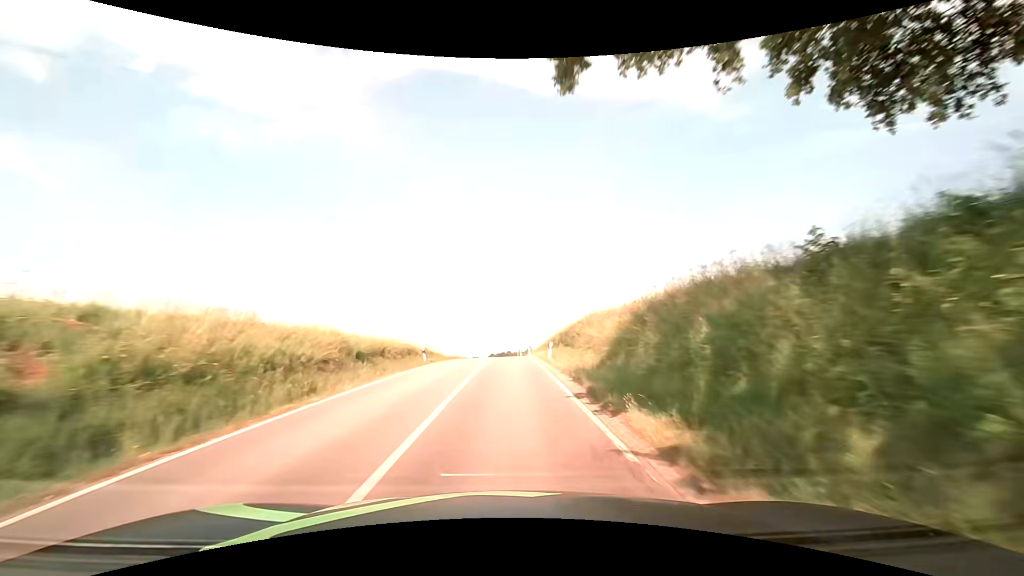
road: secondary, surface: asphalt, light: Day
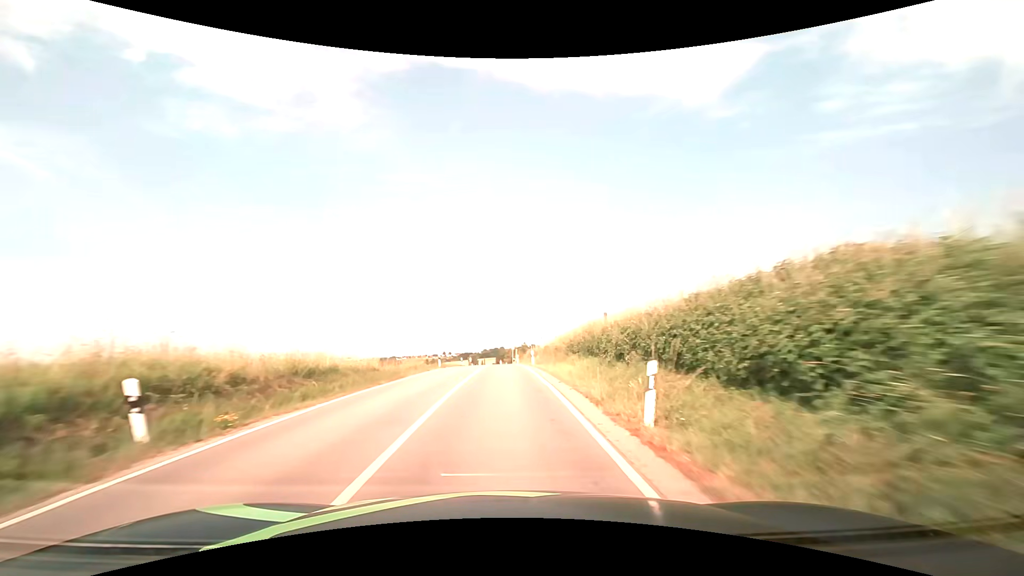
(+0.3, +21.5) m; +1°
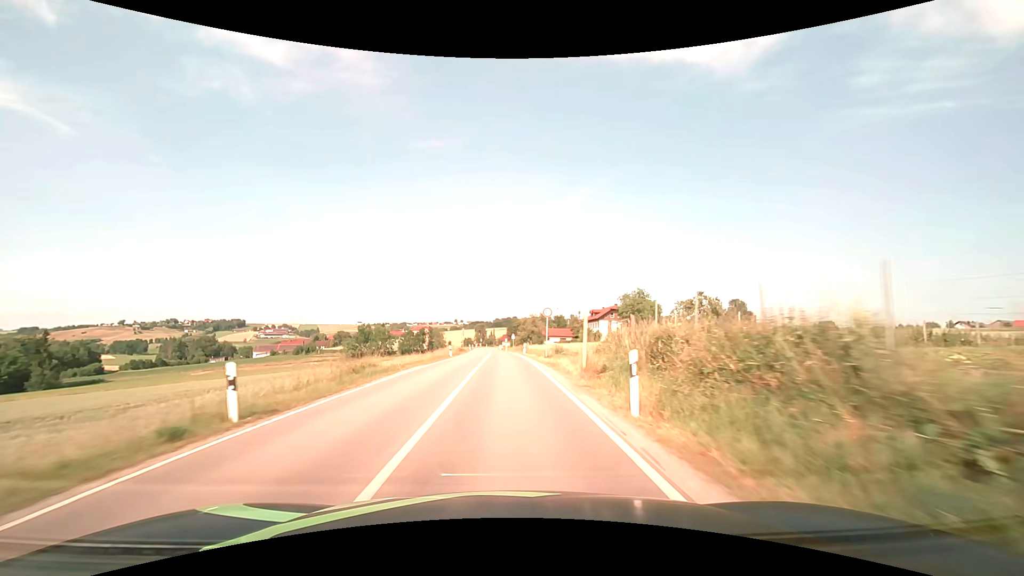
(-0.7, +54.5) m; -2°
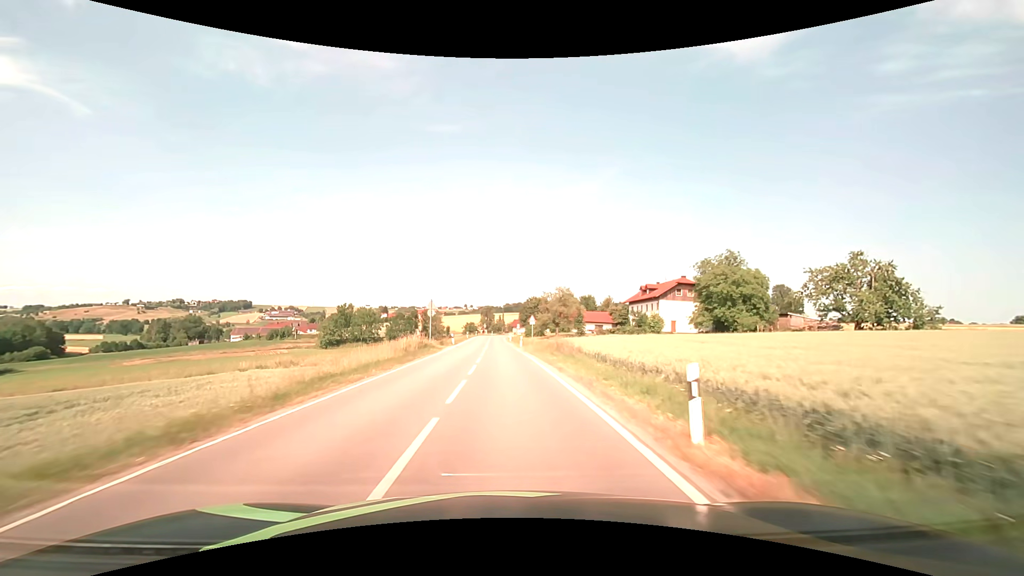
(-0.4, +44.1) m; -1°
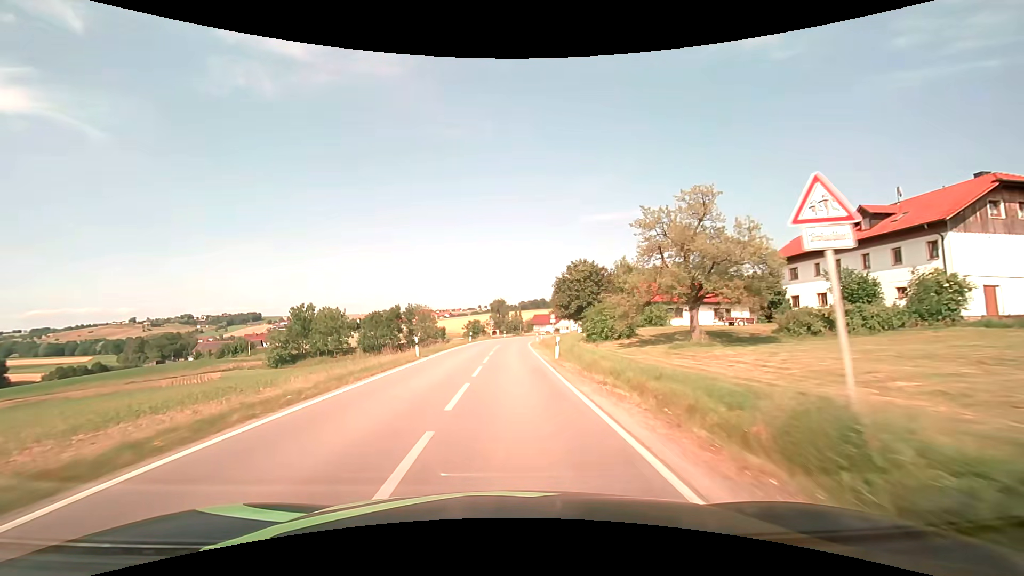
(-0.9, +55.1) m; -2°
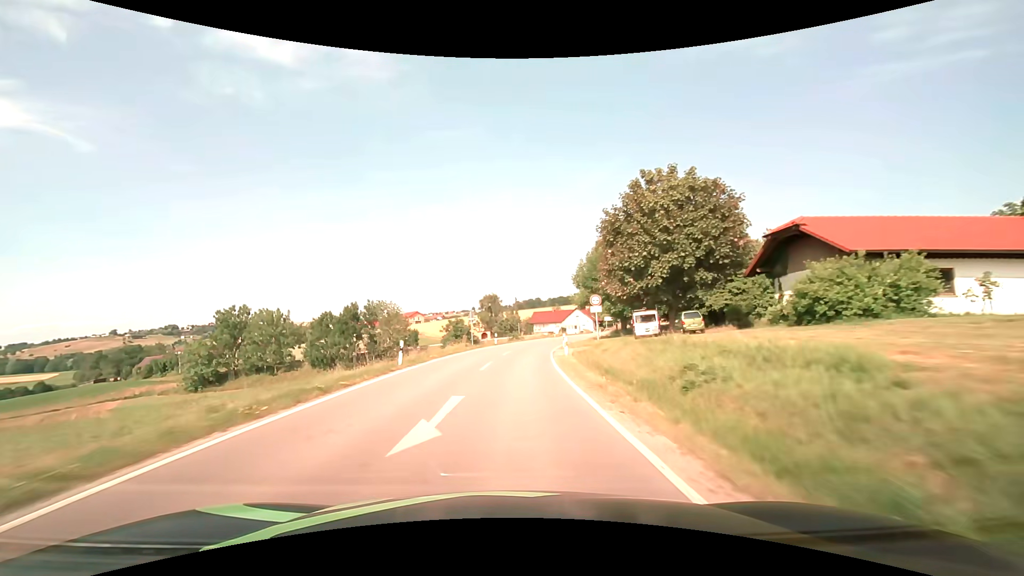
(+0.1, +32.6) m; 0°
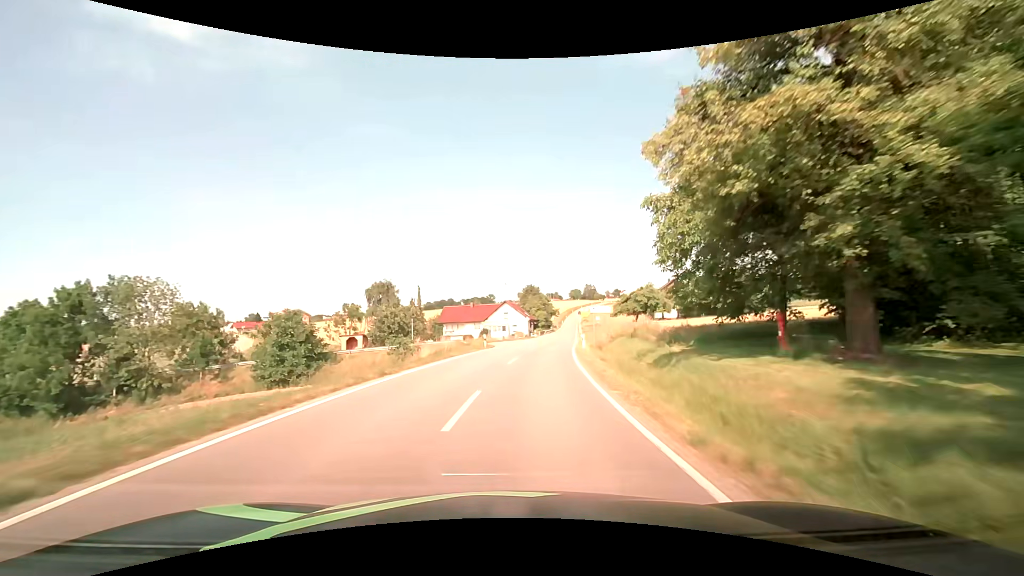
(+2.5, +43.0) m; +10°
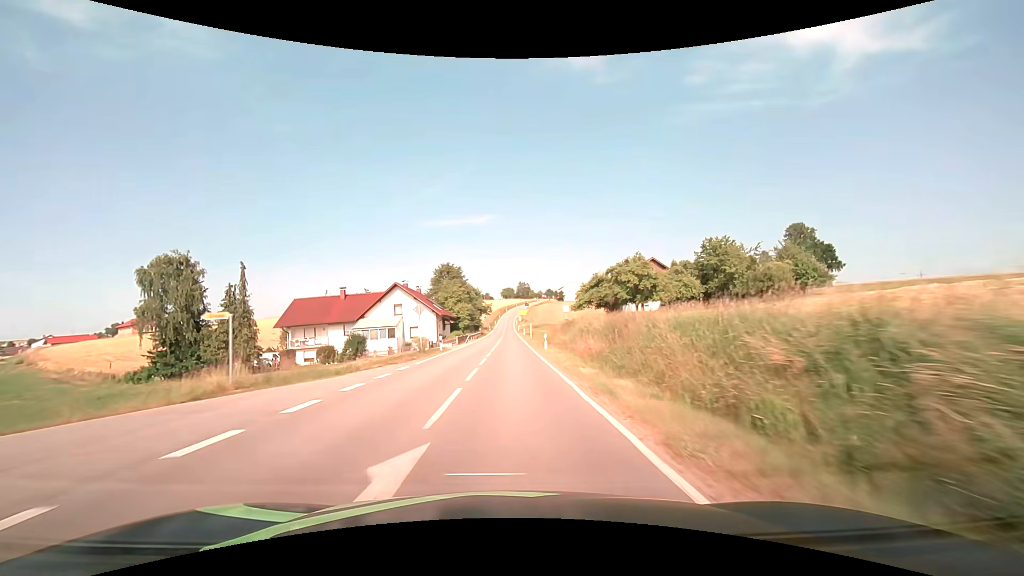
(+4.0, +42.7) m; +8°
(0, +10) (0, +20) (0, +30) (0, +40) (0, +50) (0, +60) (0, +70) (0, +80) (0, +90) (0, +100) m
